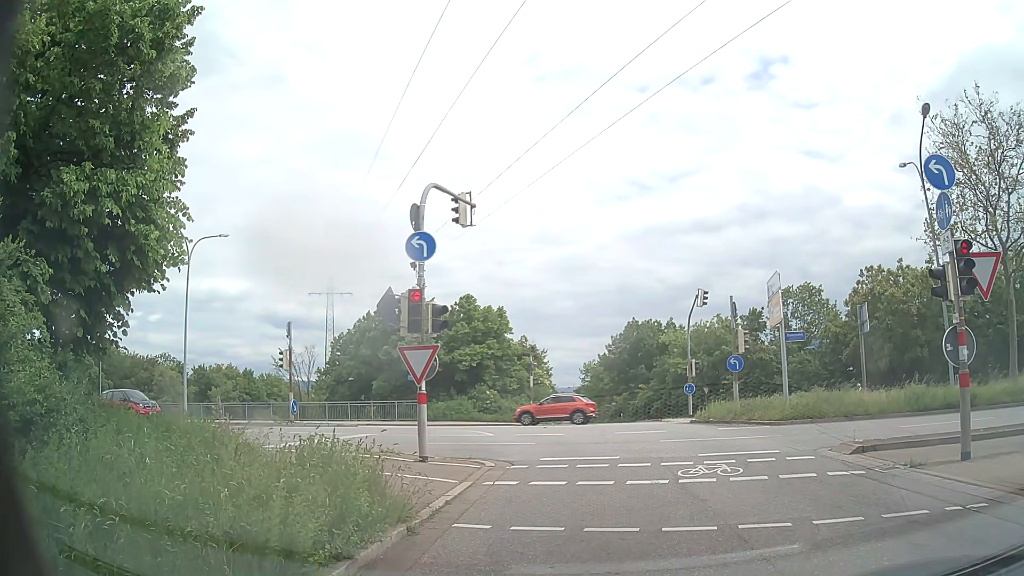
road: primary_link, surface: asphalt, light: Day
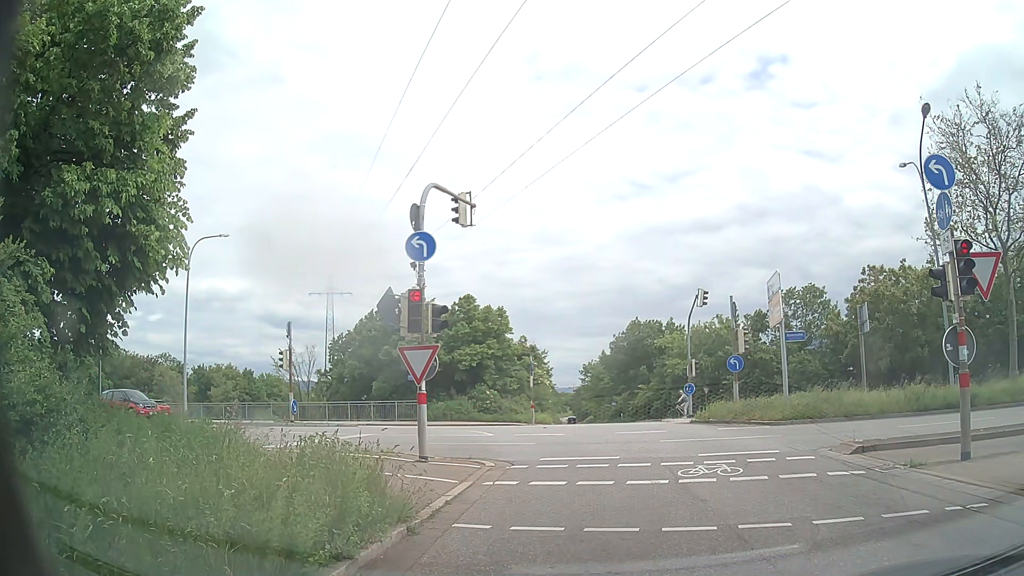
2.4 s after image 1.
(0.0, 0.0) m; 0°
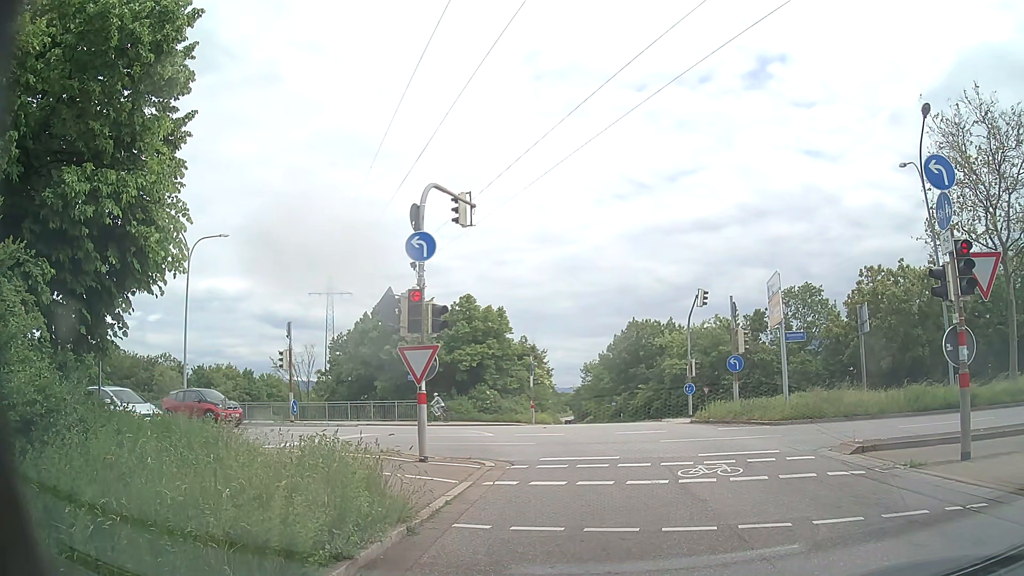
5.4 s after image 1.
(0.0, 0.0) m; 0°
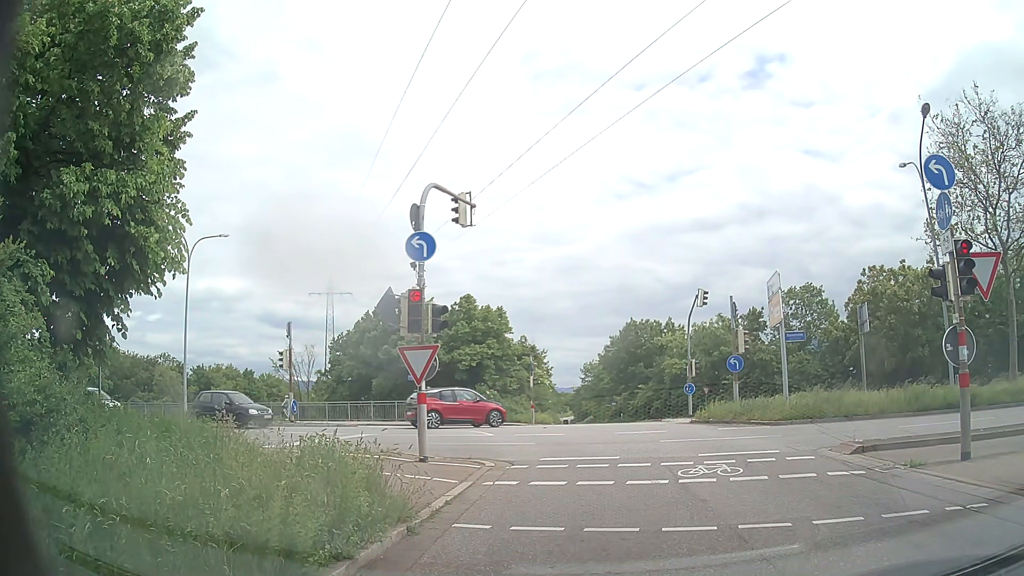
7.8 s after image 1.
(0.0, 0.0) m; 0°
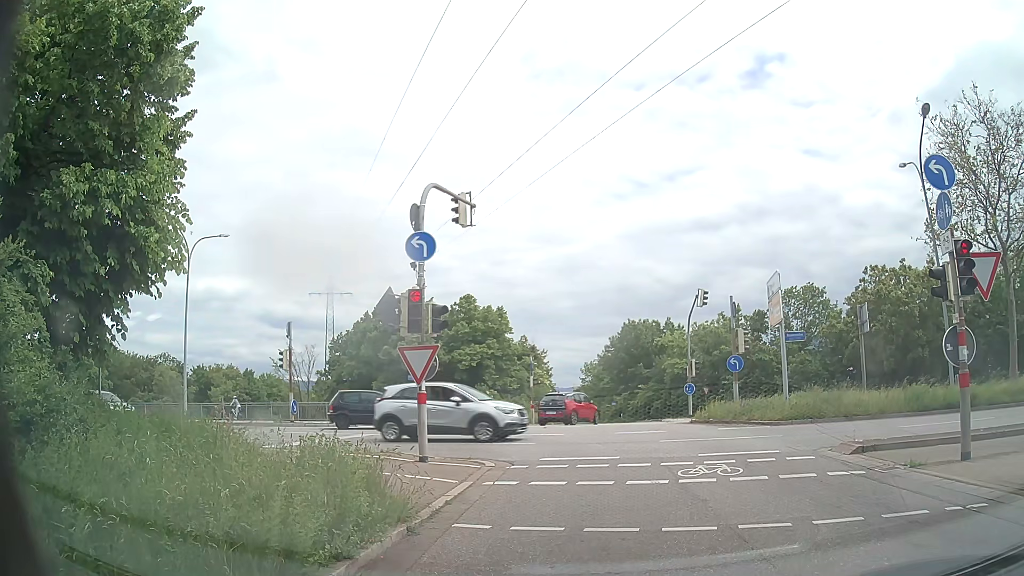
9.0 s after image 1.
(0.0, 0.0) m; 0°
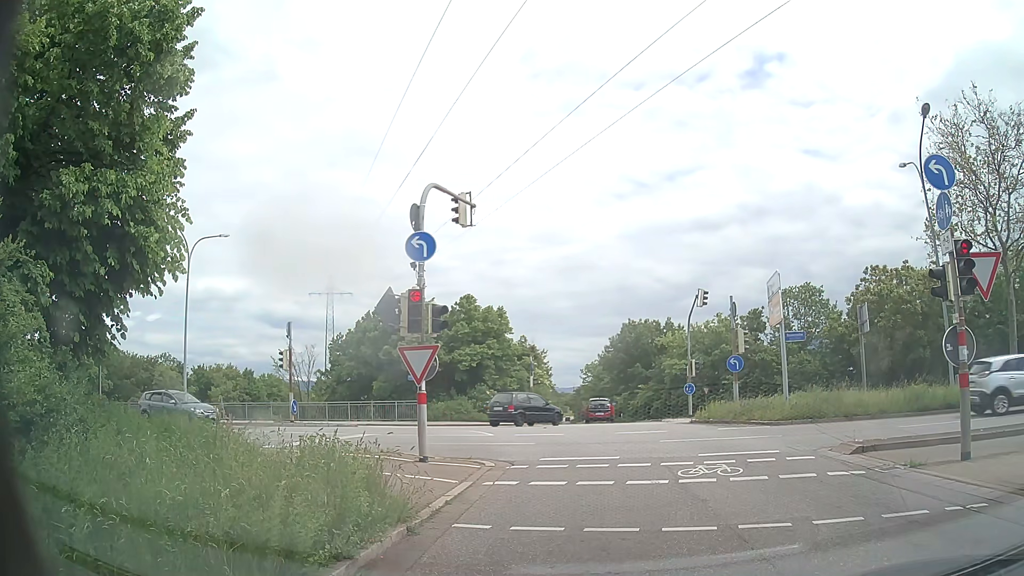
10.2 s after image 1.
(0.0, 0.0) m; 0°
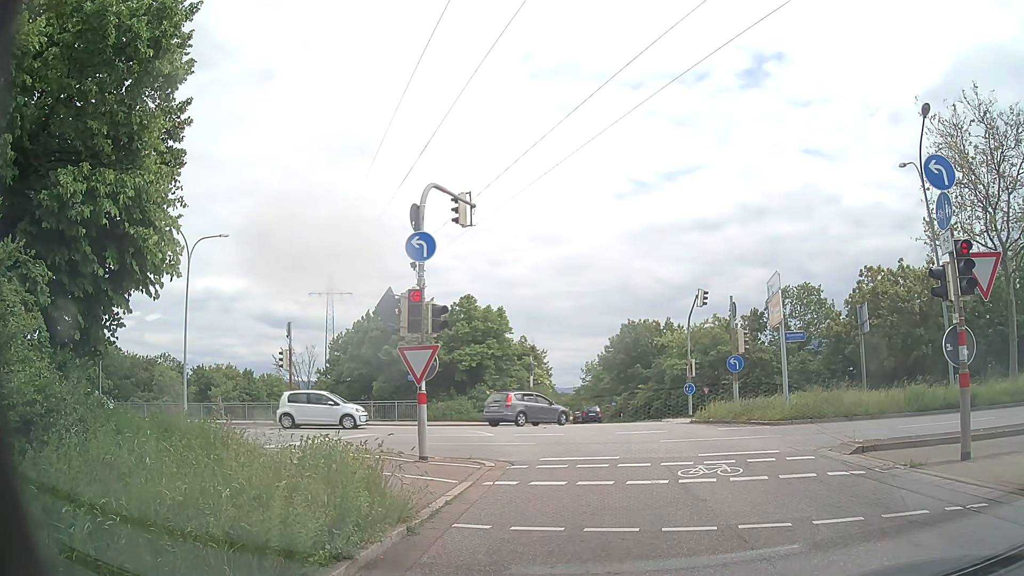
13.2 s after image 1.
(0.0, 0.0) m; 0°
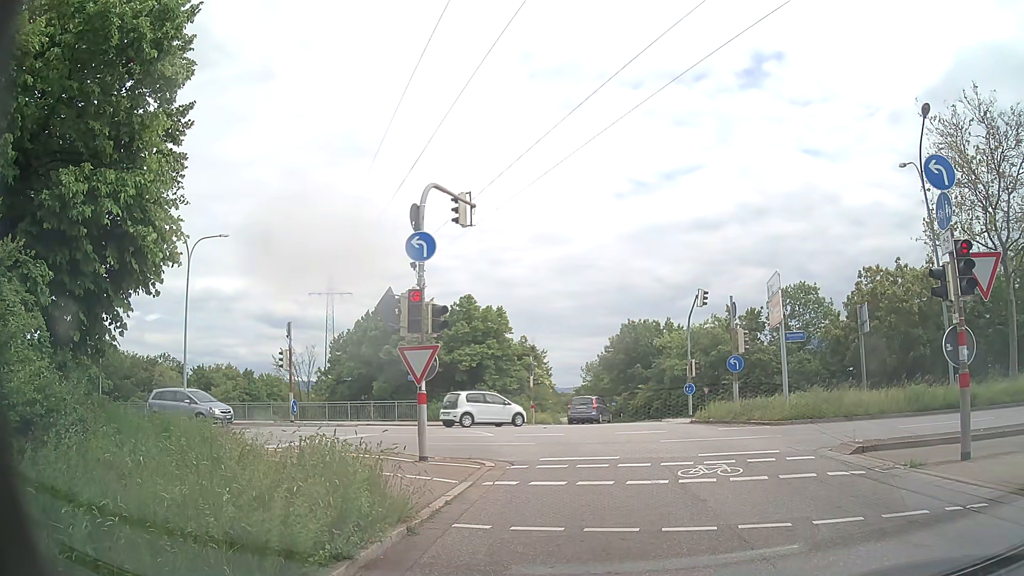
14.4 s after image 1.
(0.0, 0.0) m; 0°
(0, +10) (-1, +20) (-5, +29) (-13, +34) (-23, +37) (-33, +38) (-43, +40) (-53, +41) (-63, +43) (-72, +45) m
